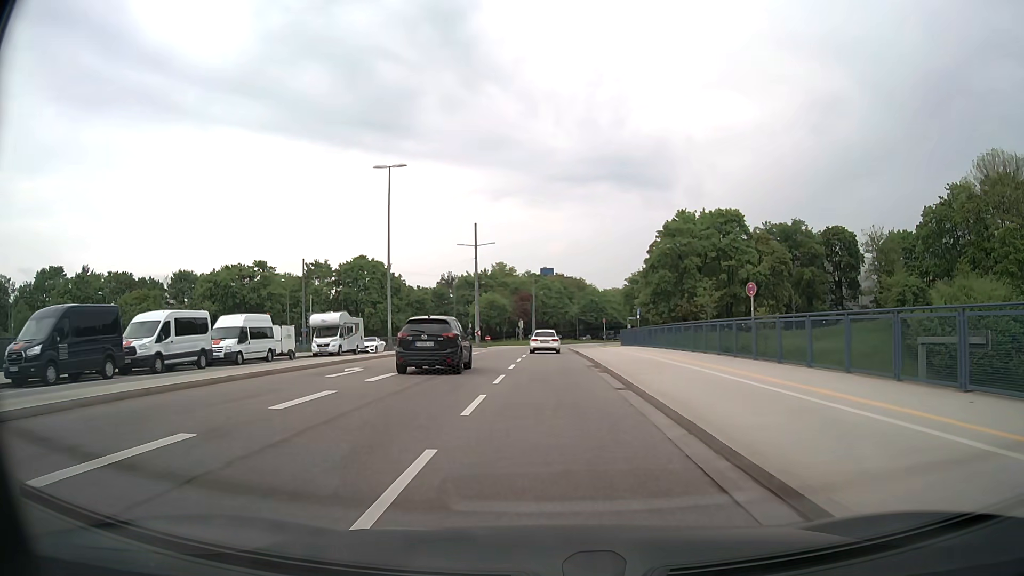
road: secondary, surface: asphalt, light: Day
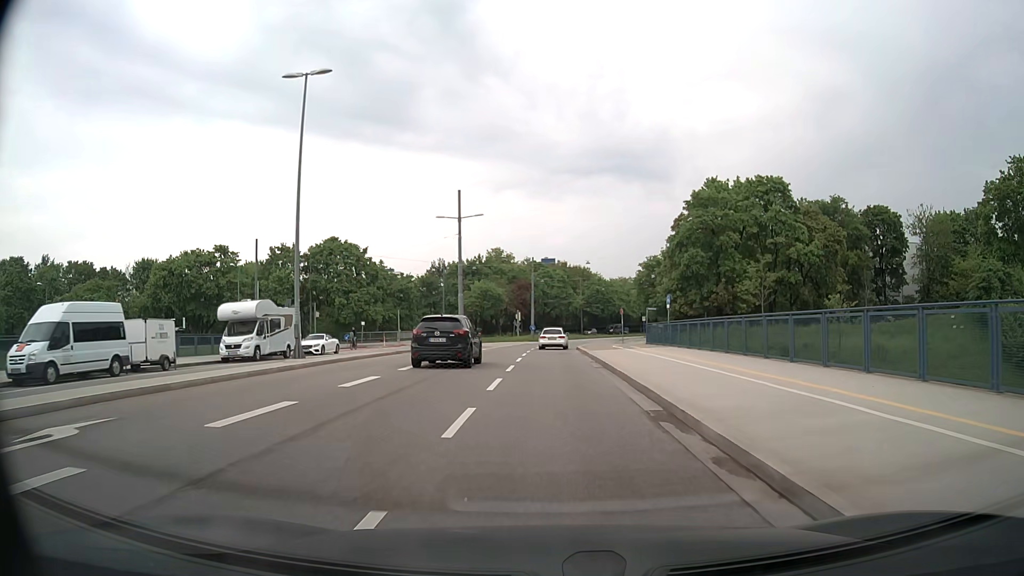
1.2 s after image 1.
(0.0, +14.6) m; 0°
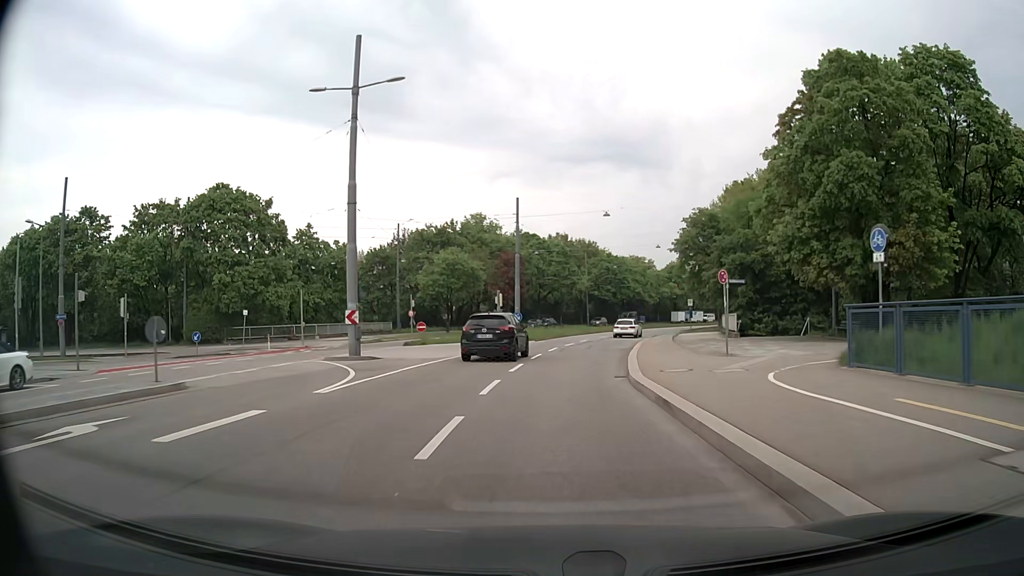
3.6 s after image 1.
(+0.1, +31.2) m; 0°
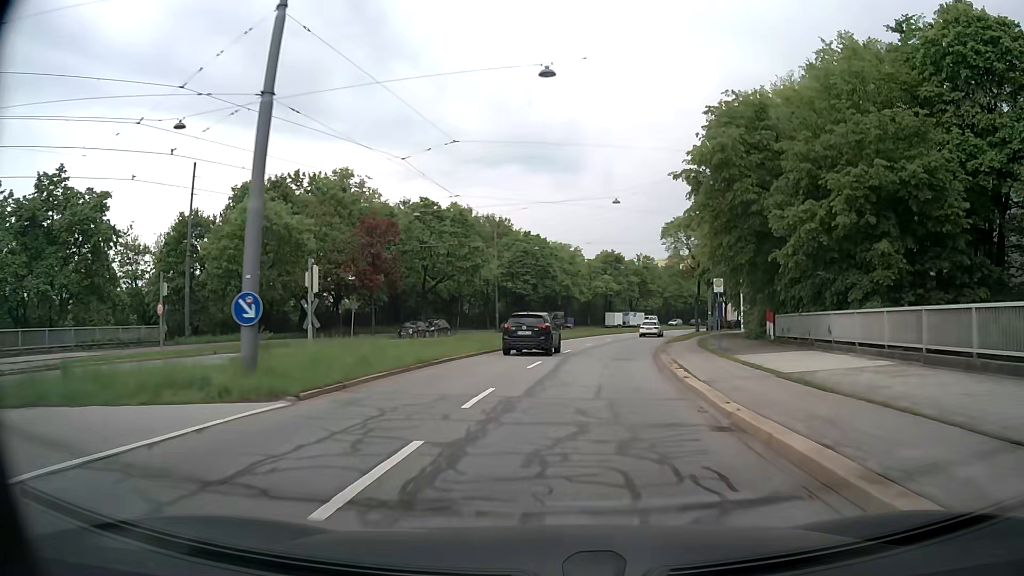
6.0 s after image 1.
(+1.6, +32.2) m; +7°
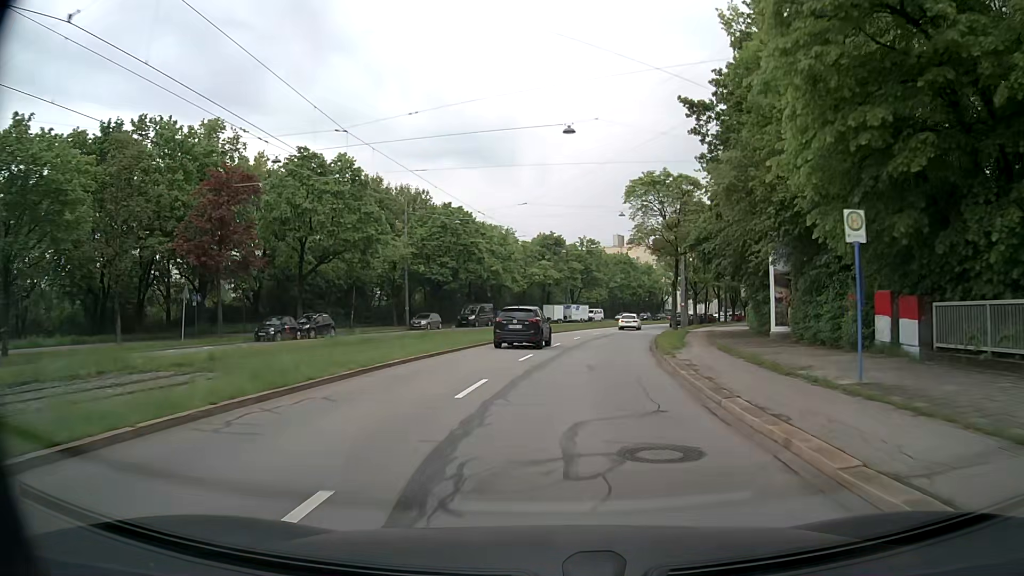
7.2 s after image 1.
(+0.7, +17.3) m; +5°
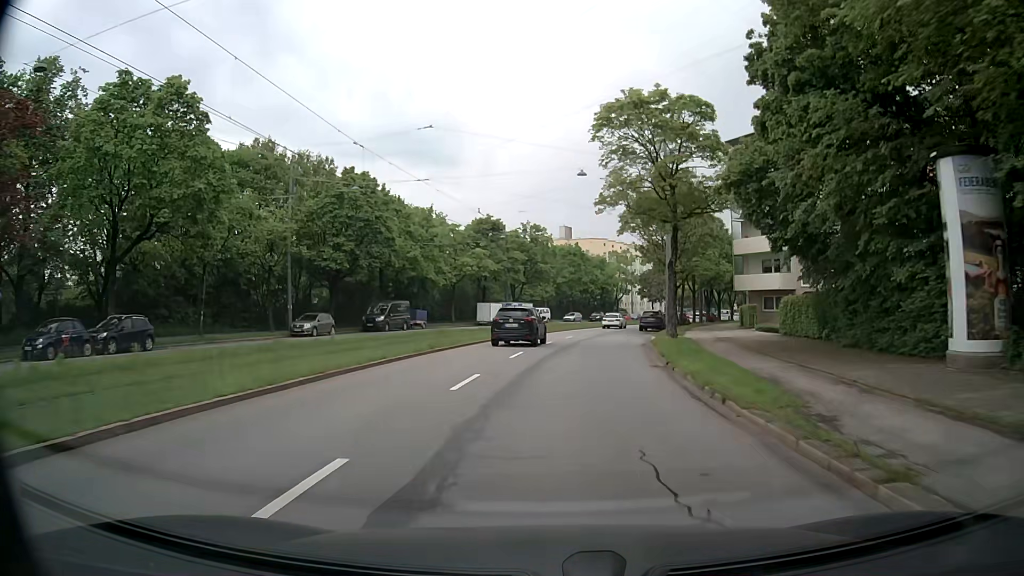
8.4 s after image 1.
(+0.7, +16.6) m; +5°
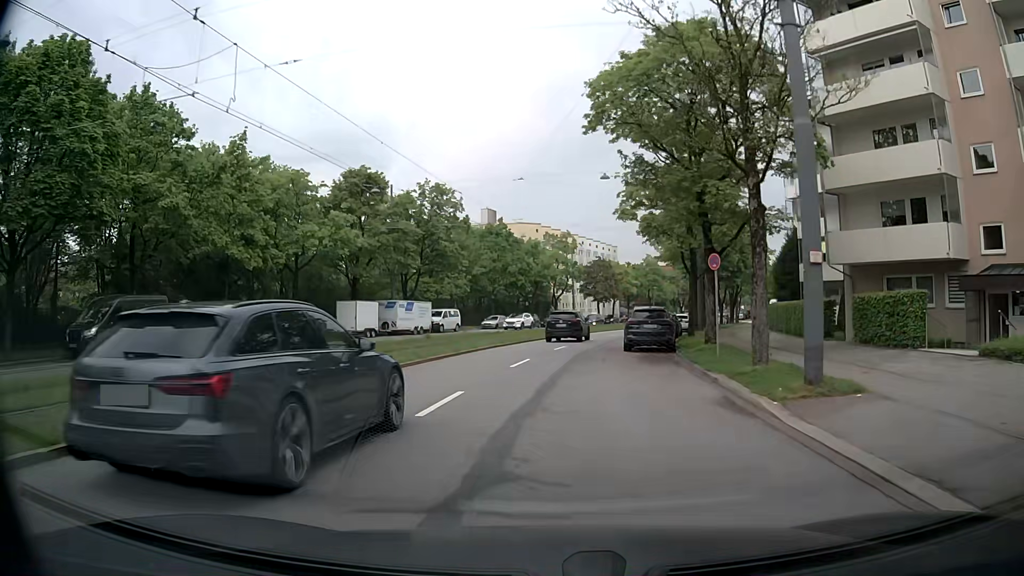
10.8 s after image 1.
(+1.7, +29.0) m; +6°
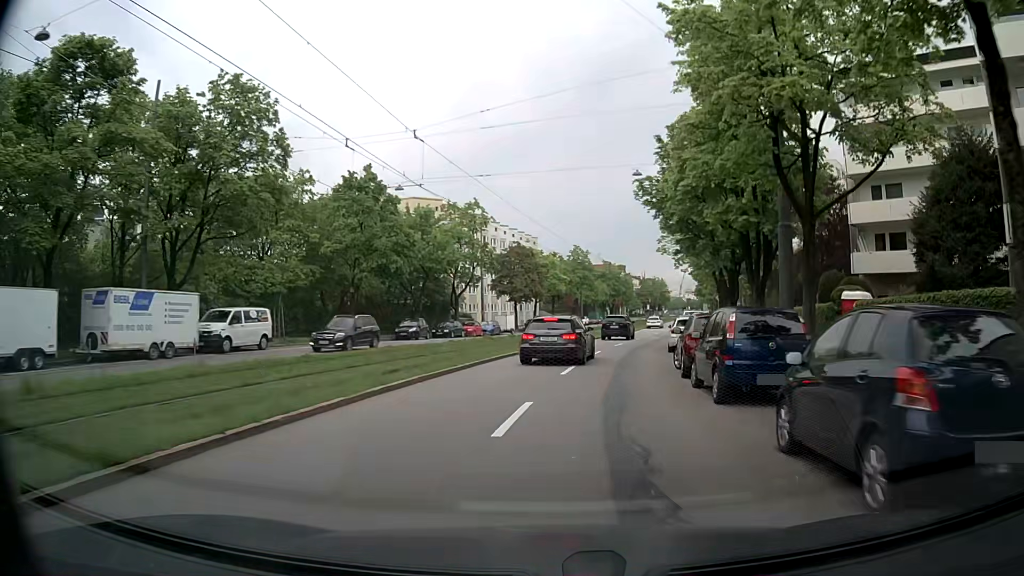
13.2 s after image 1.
(+1.2, +28.4) m; +7°
(0, +10) (+2, +20) (+3, +30) (+5, +40) (+7, +49) (+9, +59) (+11, +69) (+13, +79) (+16, +88) (+18, +98) m
